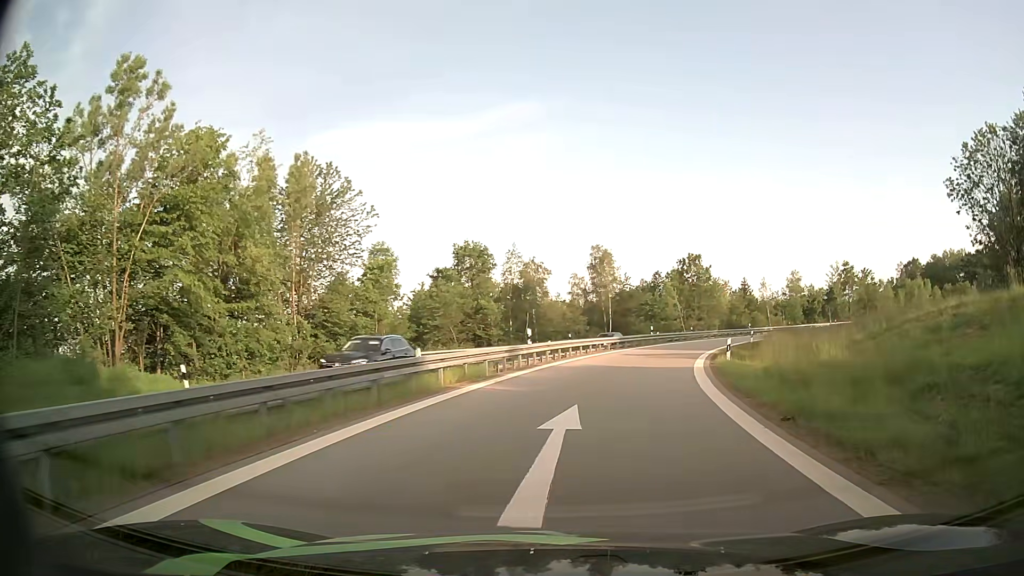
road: motorway_link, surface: asphalt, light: Day
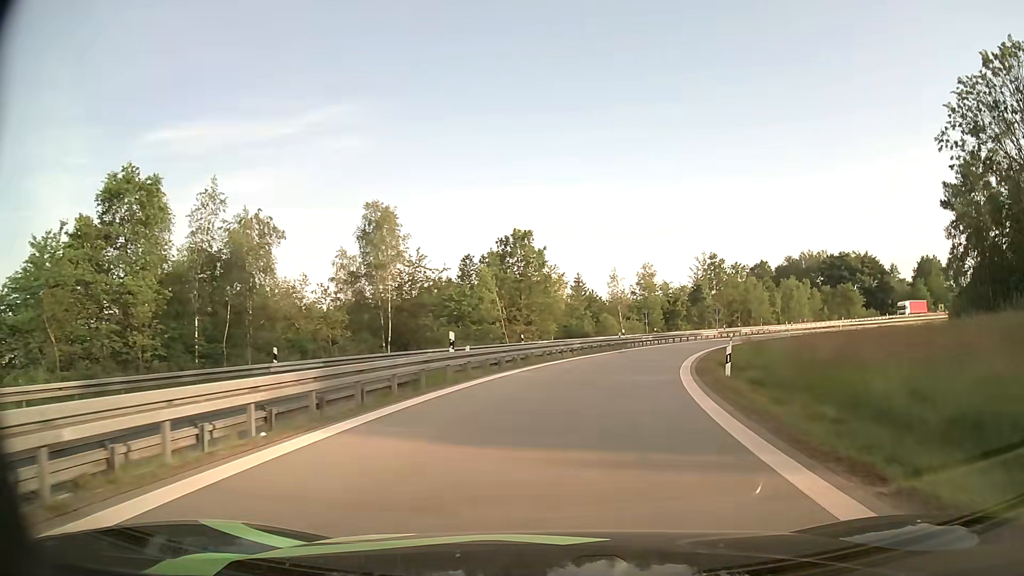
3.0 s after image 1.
(+4.7, +30.9) m; +16°
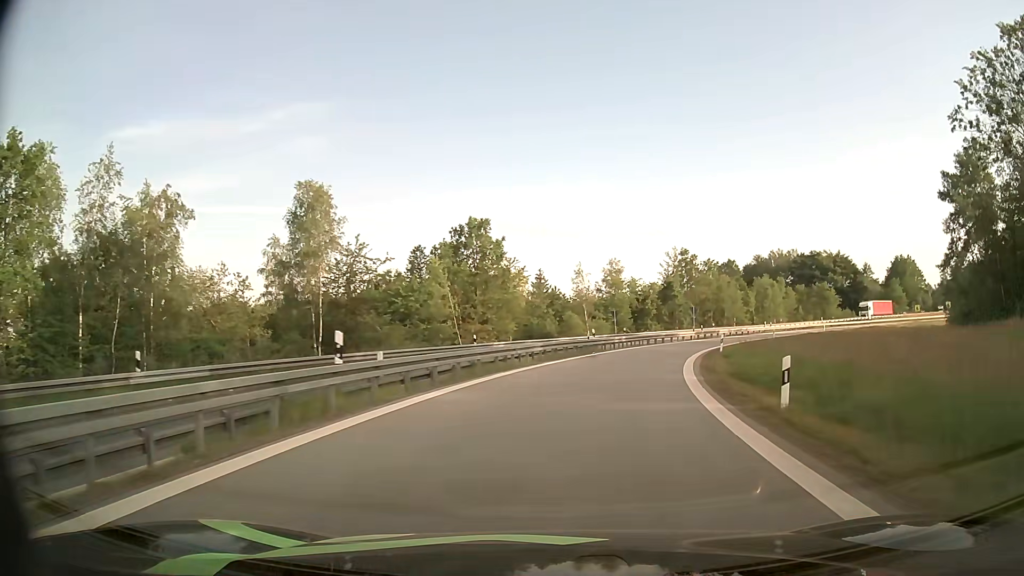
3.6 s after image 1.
(+0.2, +7.1) m; +3°
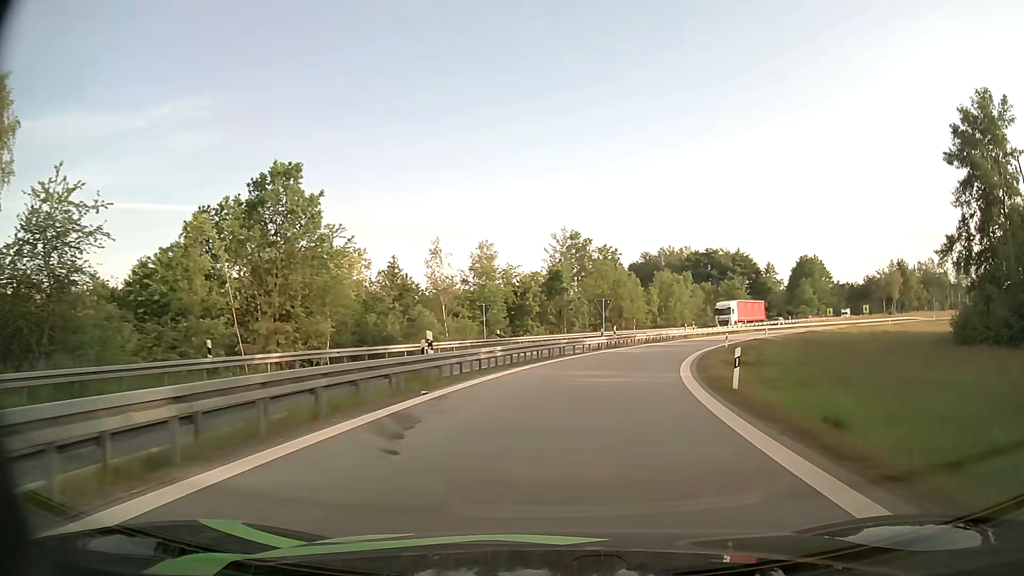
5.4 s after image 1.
(+2.0, +22.0) m; +11°
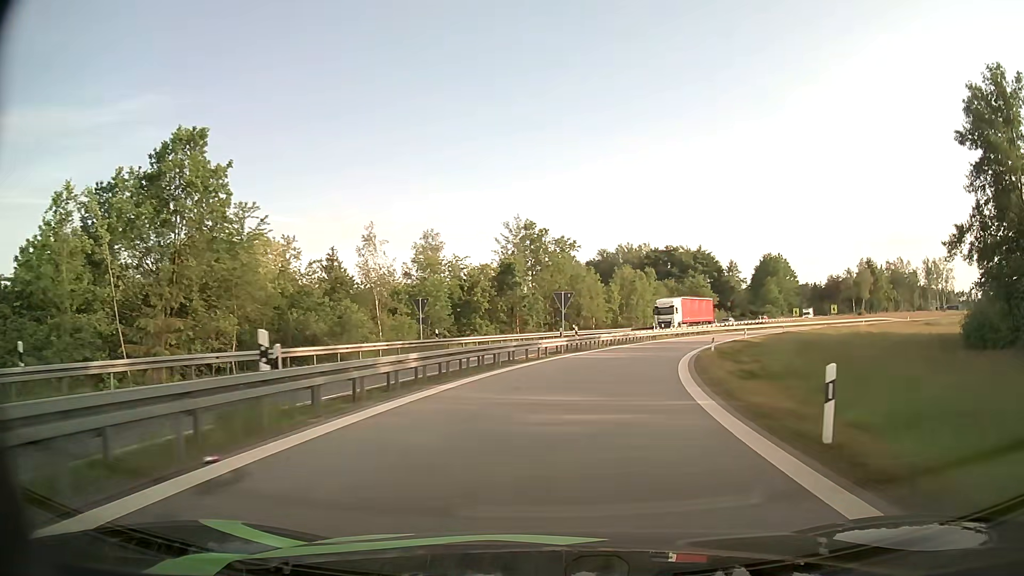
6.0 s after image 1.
(+0.2, +7.6) m; +4°
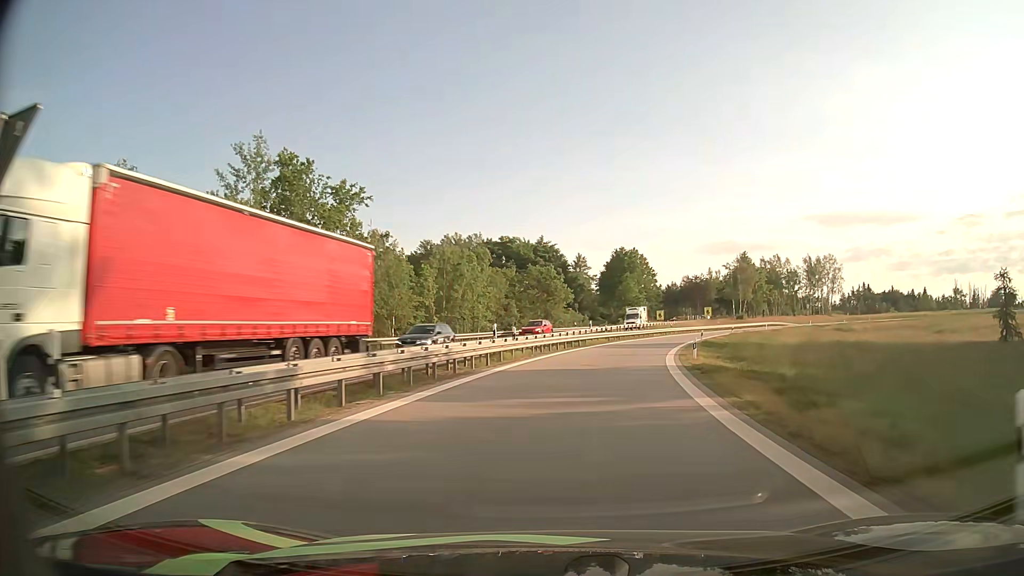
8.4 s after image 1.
(+4.2, +31.4) m; +15°
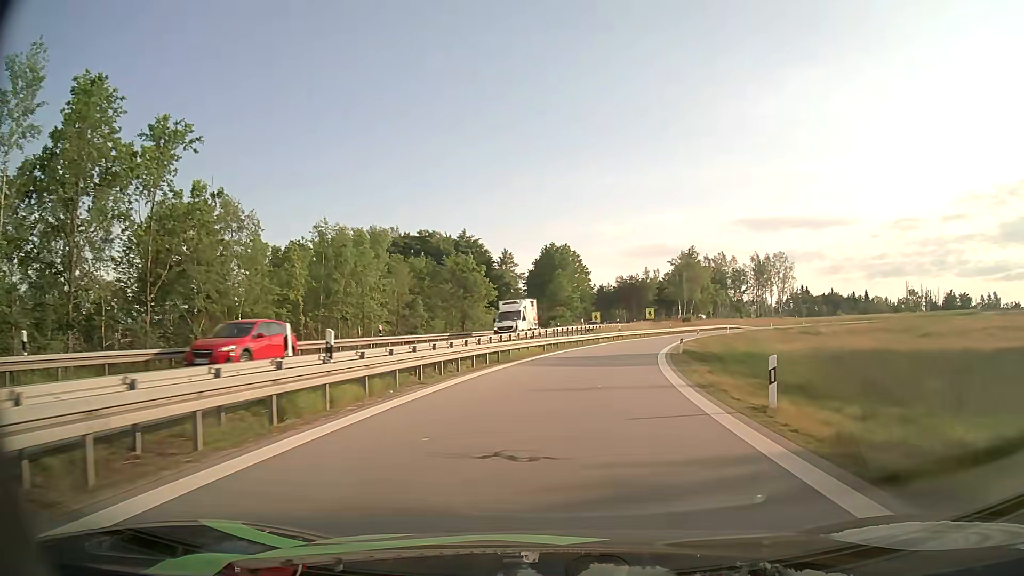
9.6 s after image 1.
(+1.0, +16.4) m; +6°
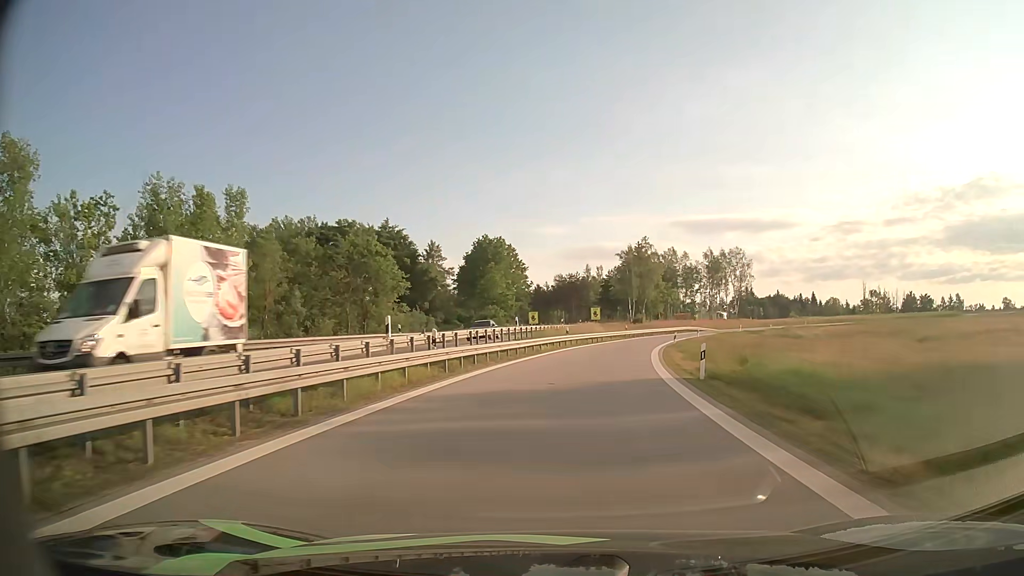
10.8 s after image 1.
(+0.8, +16.6) m; +6°
(0, +10) (+1, +20) (+2, +30) (+4, +40) (+6, +50) (+8, +59) (+12, +69) (+15, +78) (+20, +87) (+25, +96) m
